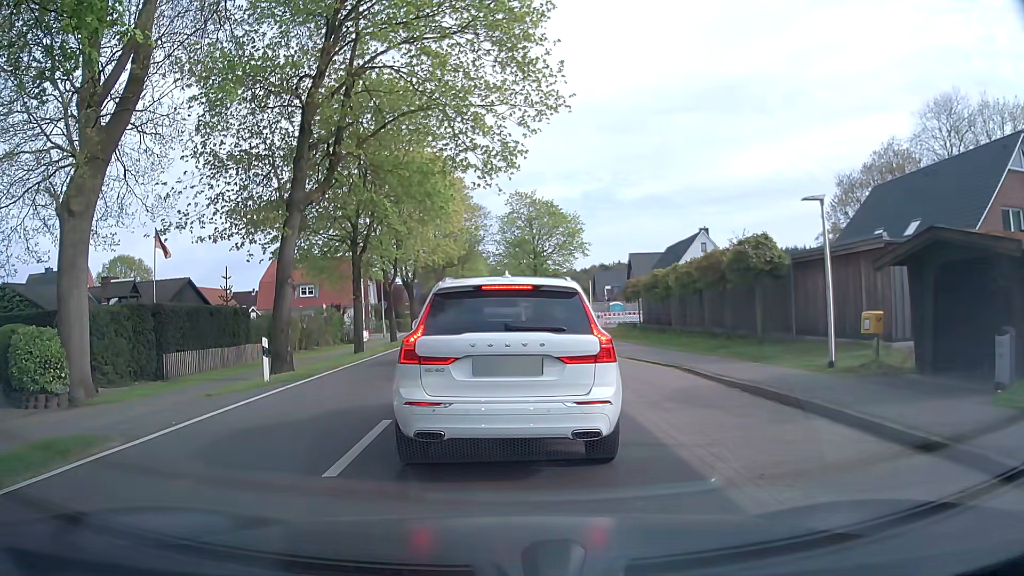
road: tertiary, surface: asphalt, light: Day
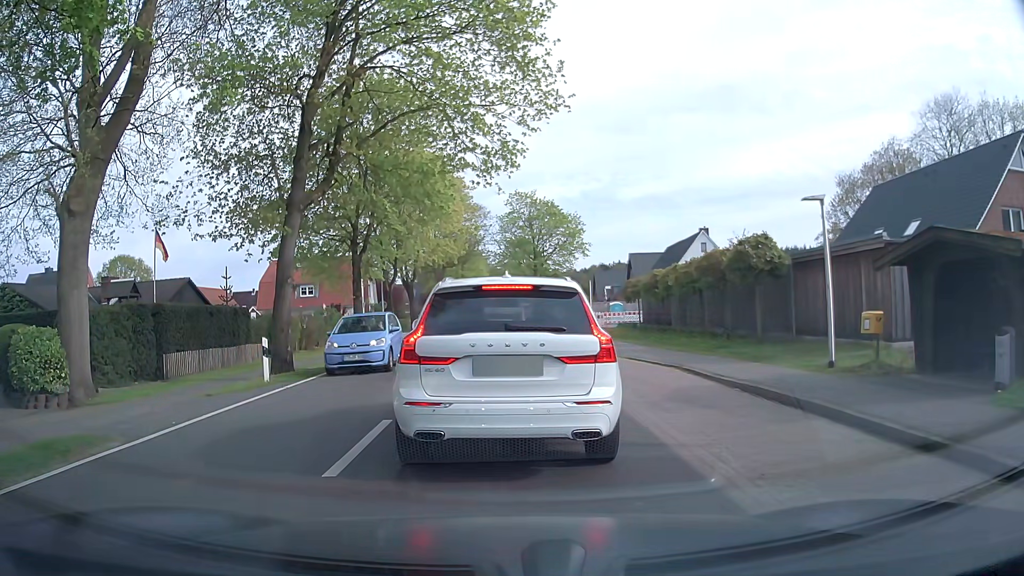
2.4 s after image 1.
(0.0, 0.0) m; 0°
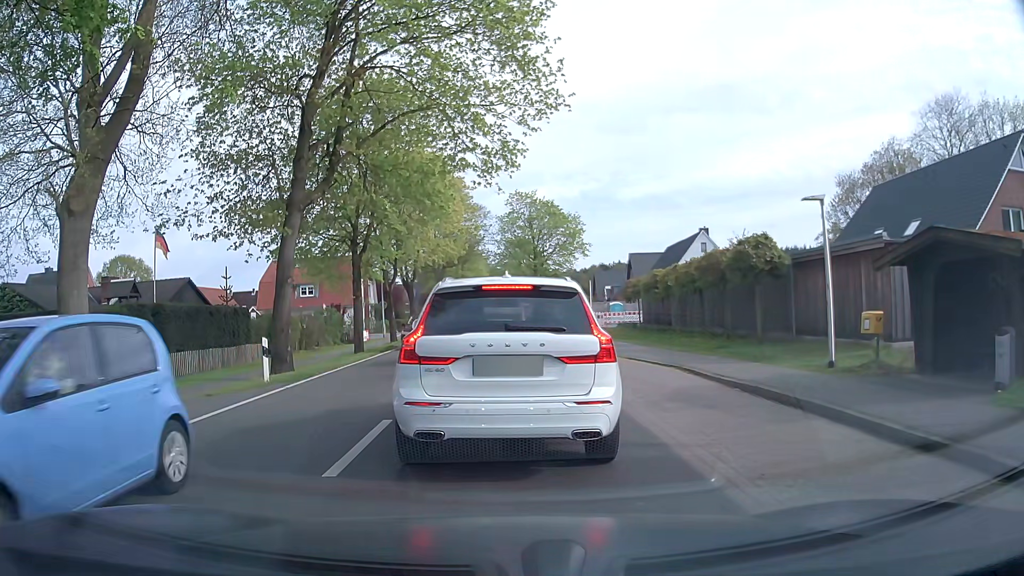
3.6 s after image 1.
(0.0, 0.0) m; 0°
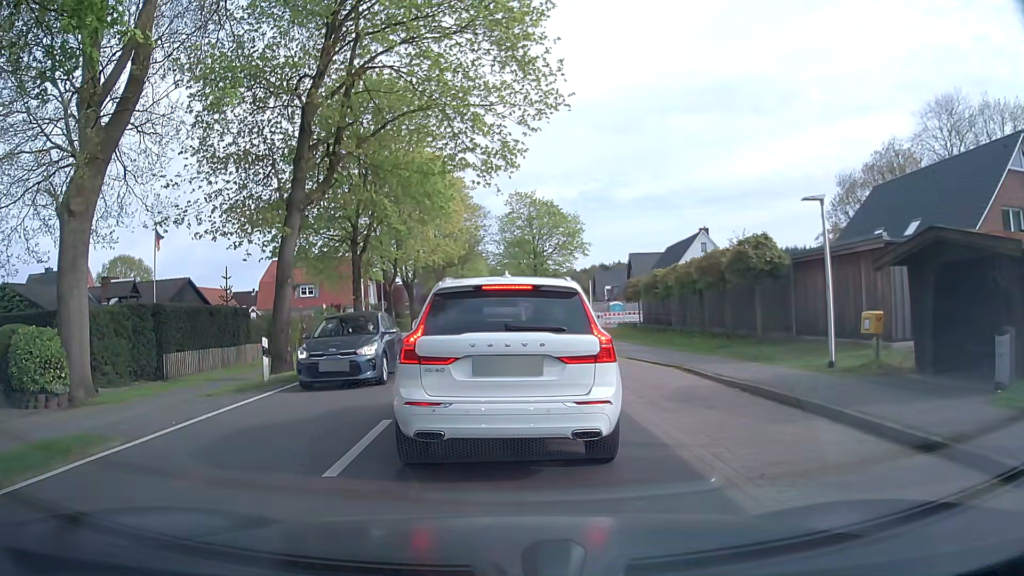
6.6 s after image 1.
(0.0, 0.0) m; 0°
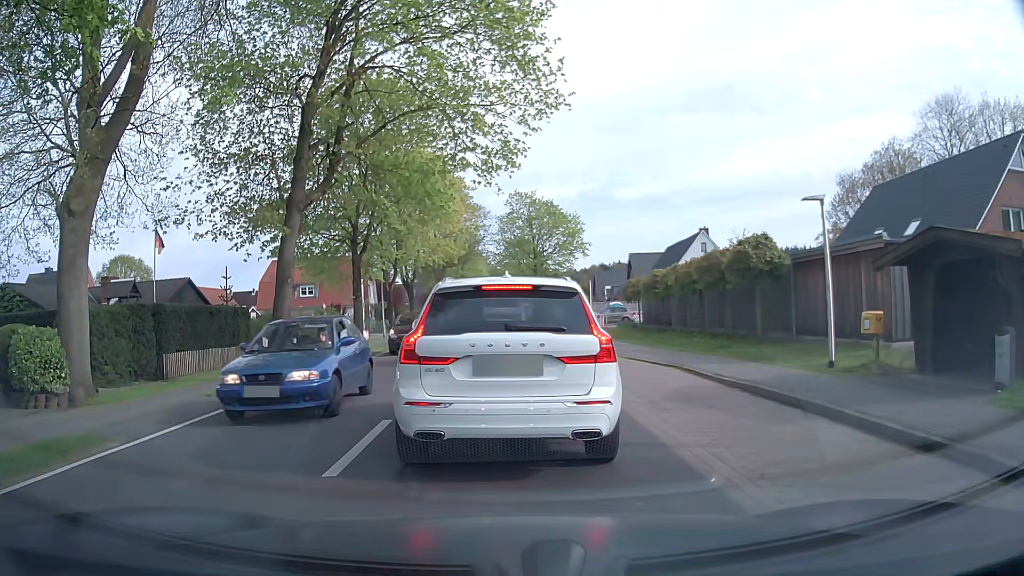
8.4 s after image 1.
(0.0, 0.0) m; 0°
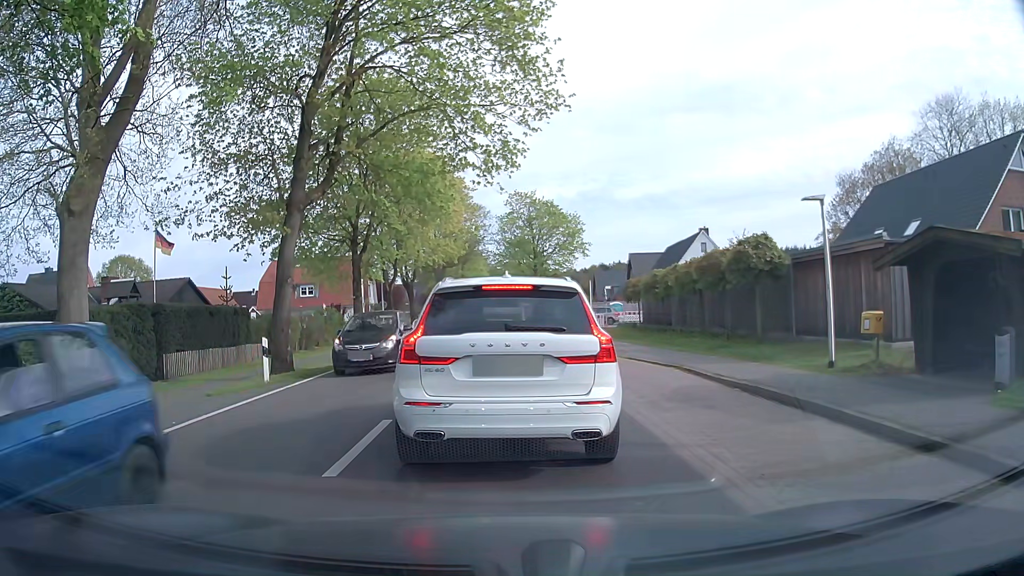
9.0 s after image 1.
(0.0, 0.0) m; 0°
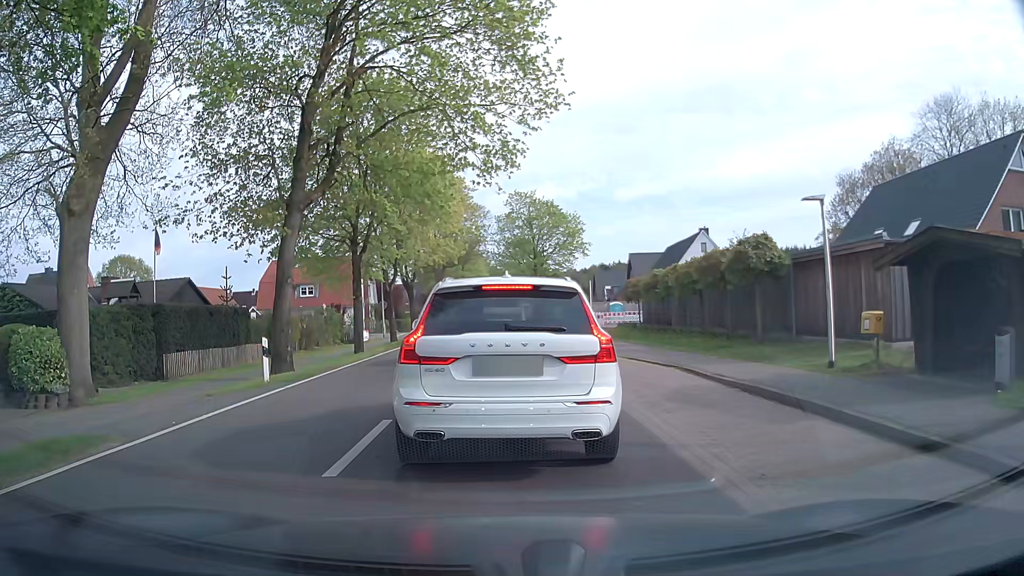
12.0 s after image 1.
(0.0, 0.0) m; 0°
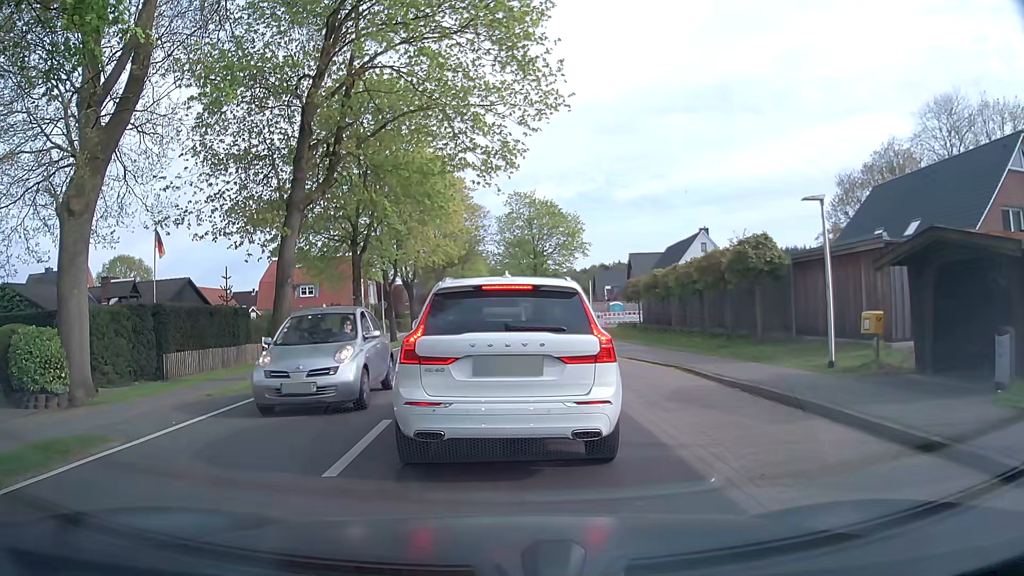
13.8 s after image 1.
(0.0, 0.0) m; 0°
(0, +10) (0, +20) (0, +30) (0, +40) (+1, +50) (+8, +56) (+18, +55) (+28, +56) (+38, +55) (+48, +55) m
